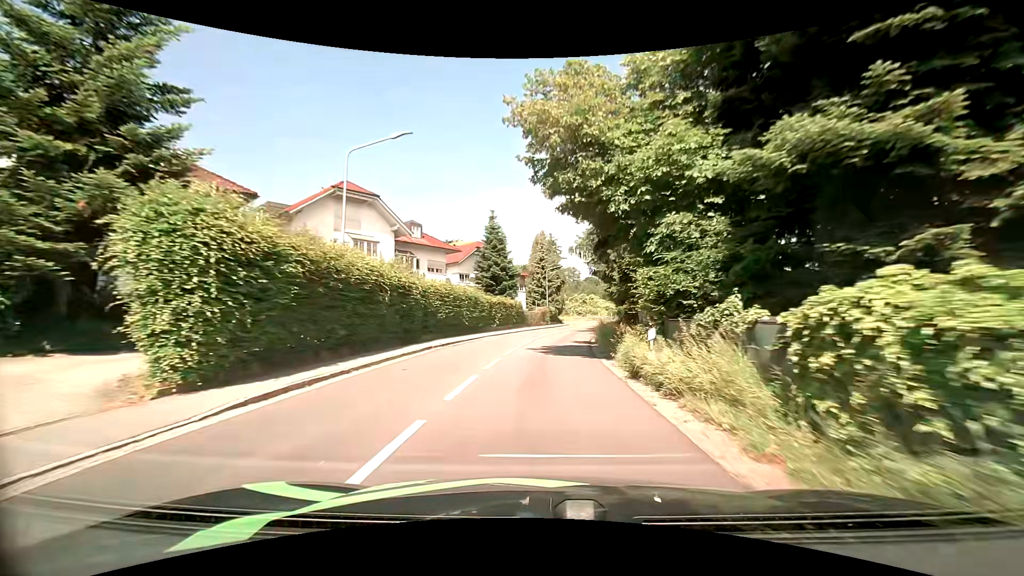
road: tertiary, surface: asphalt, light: Day
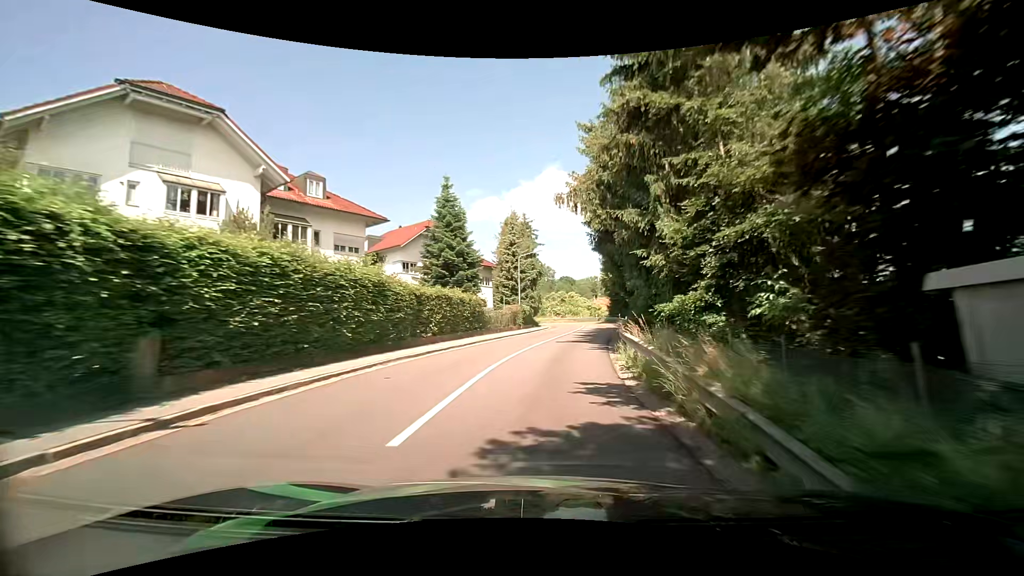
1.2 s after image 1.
(+0.2, +16.0) m; +2°
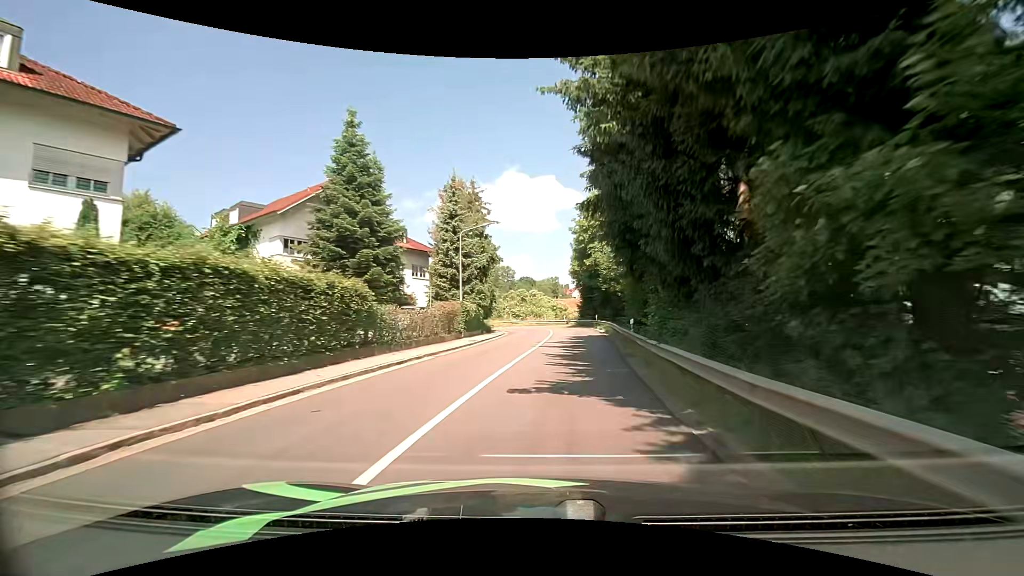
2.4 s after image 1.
(+0.7, +15.6) m; +5°
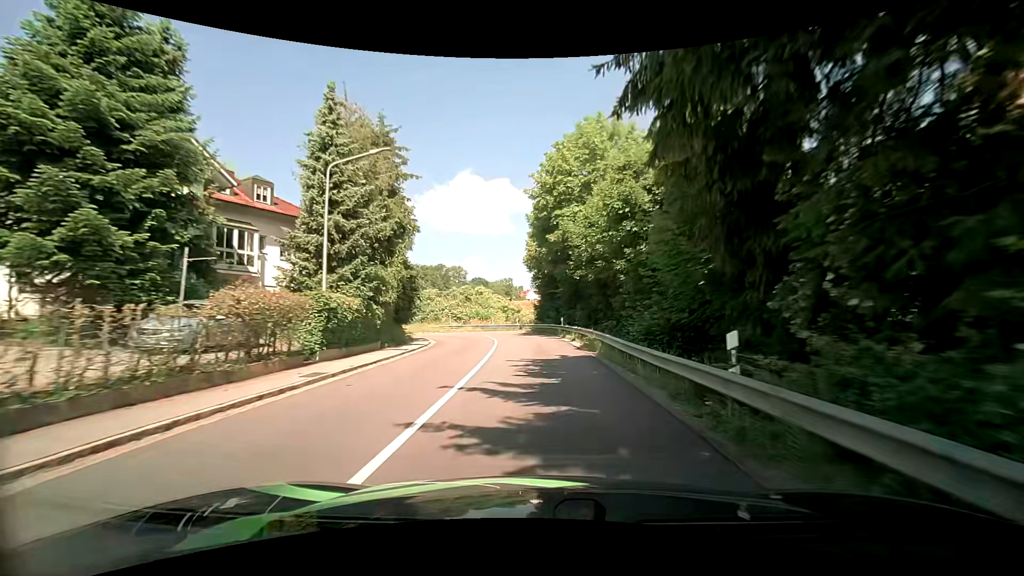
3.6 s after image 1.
(+0.9, +15.3) m; +5°
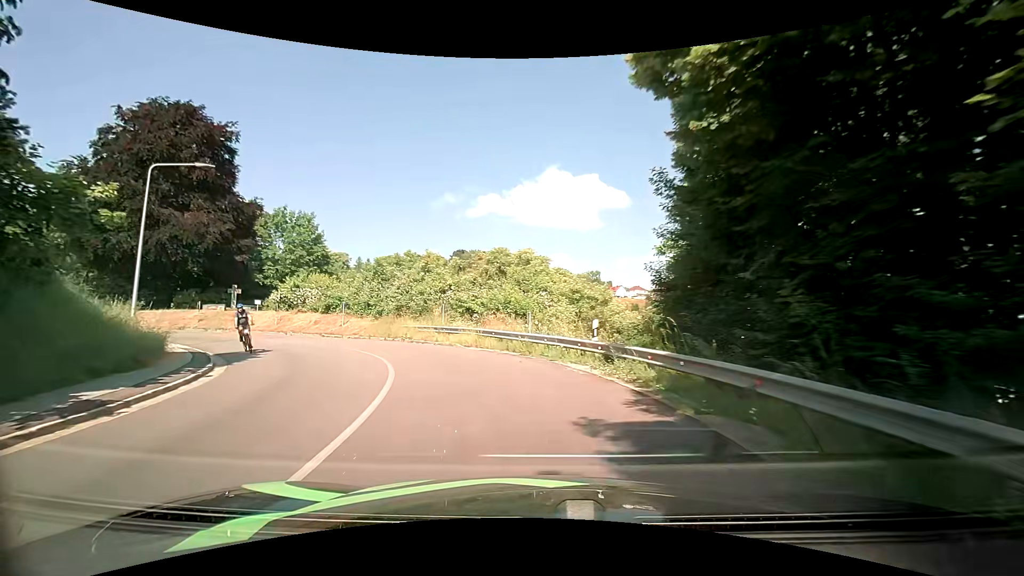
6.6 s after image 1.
(-0.4, +34.6) m; -7°
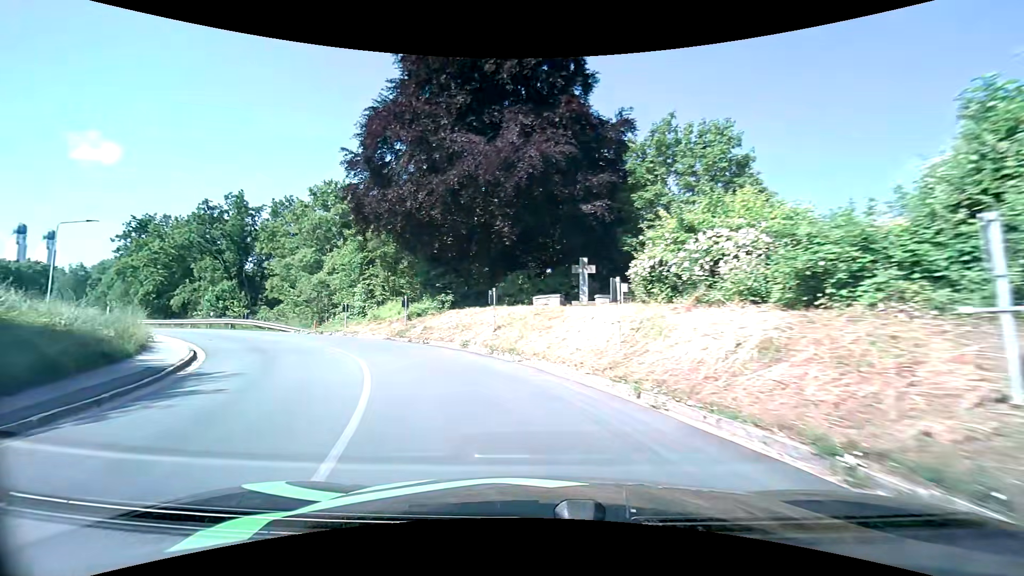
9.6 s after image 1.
(-11.0, +26.4) m; -47°
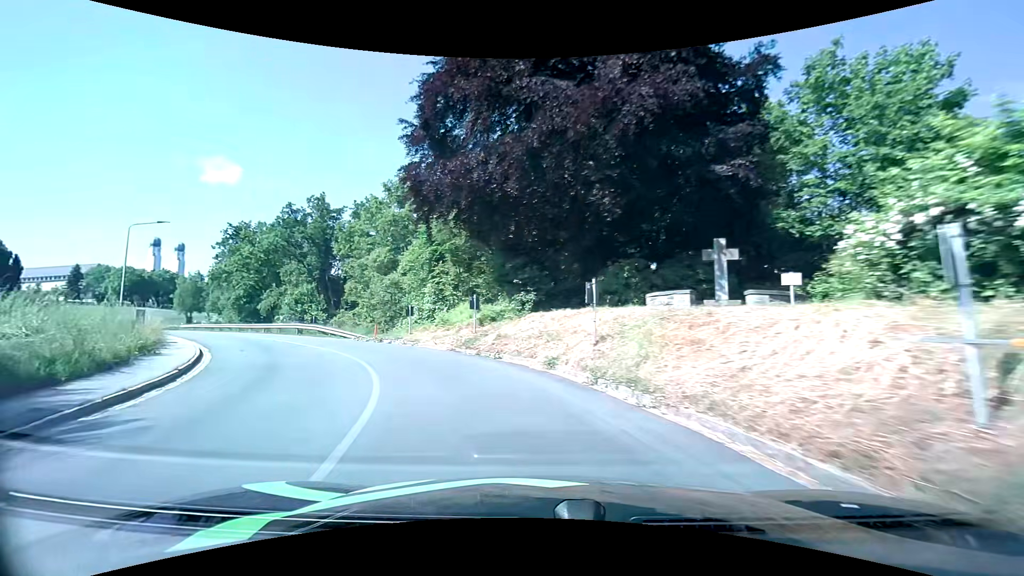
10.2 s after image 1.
(-0.5, +6.1) m; -10°
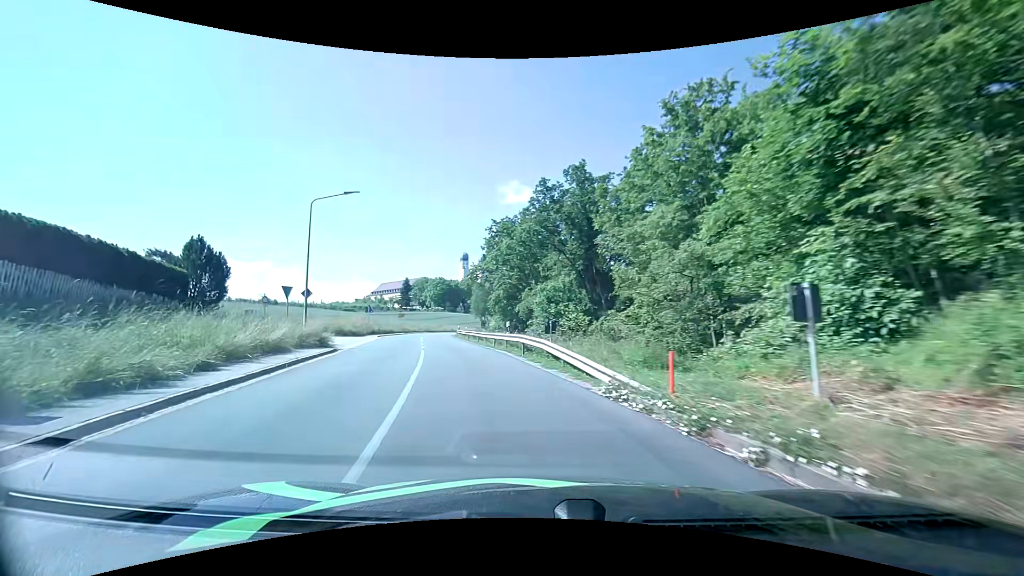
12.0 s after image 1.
(-5.4, +18.1) m; -33°
